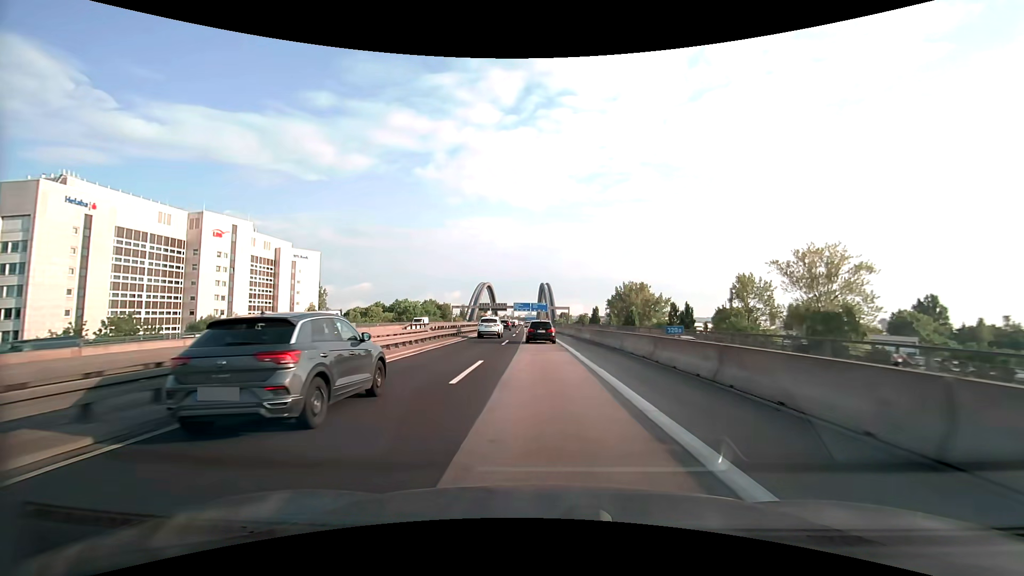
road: motorway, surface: asphalt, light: Day
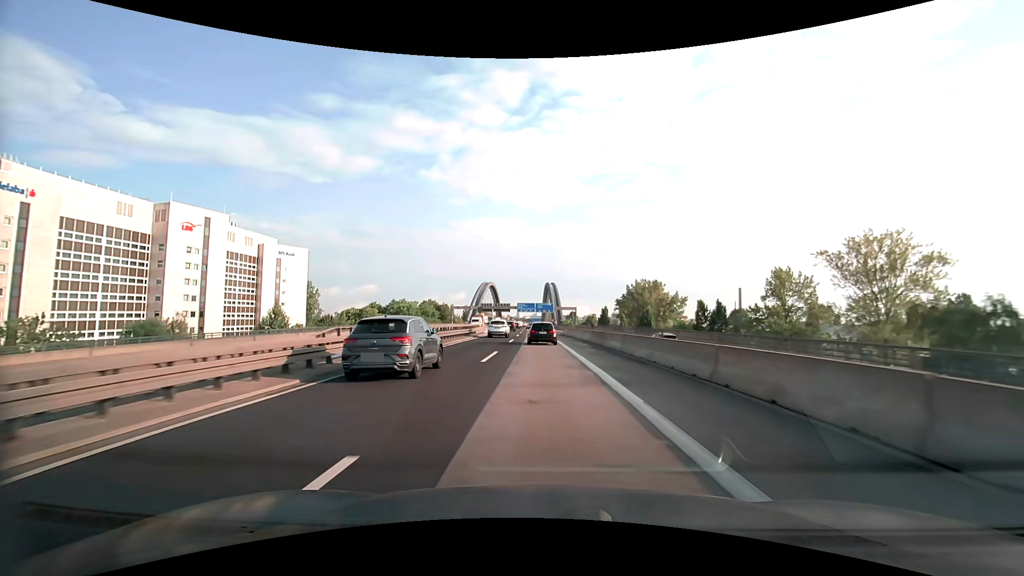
(0.0, +11.8) m; 0°
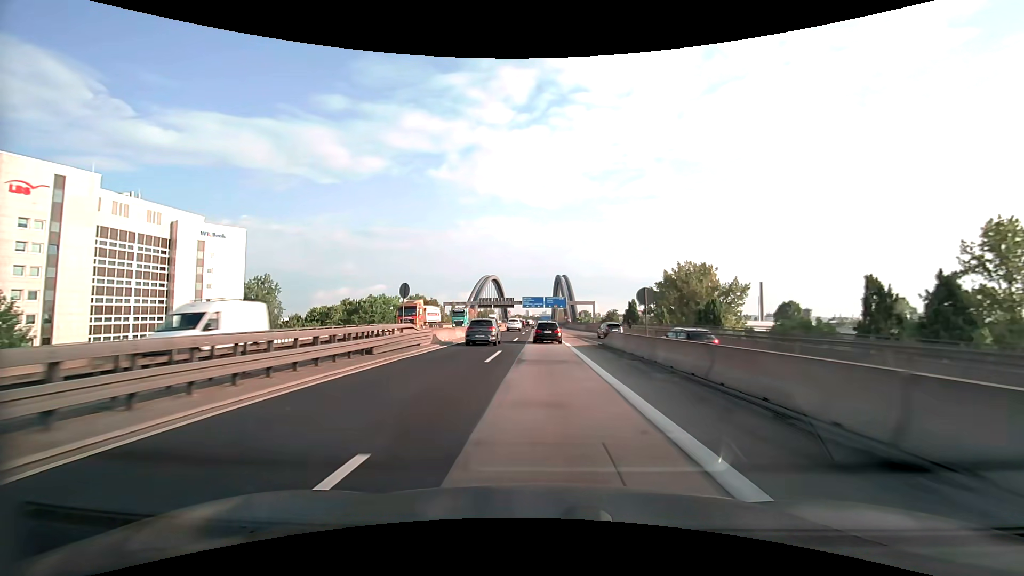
(-0.5, +35.8) m; -1°
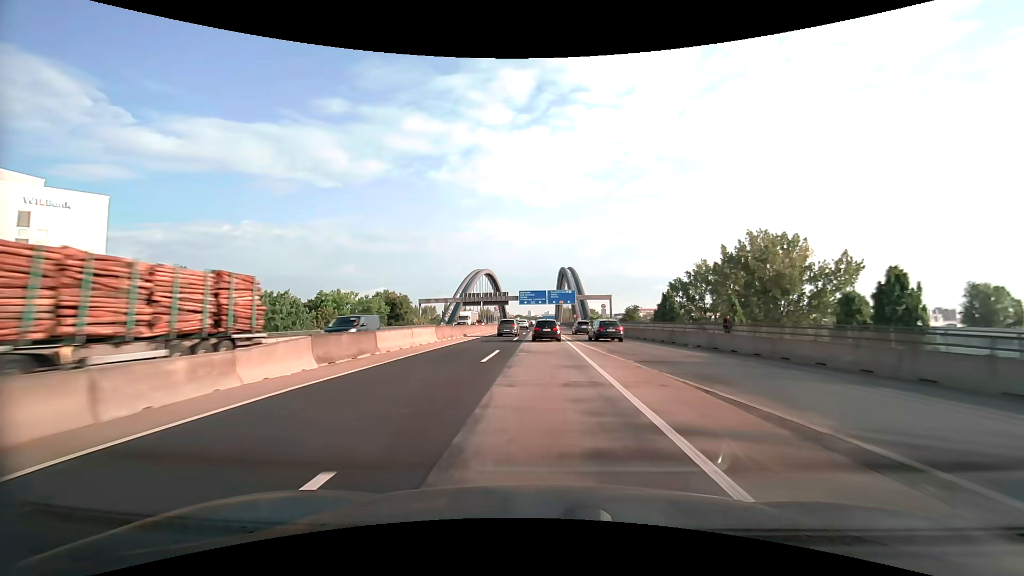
(0.0, +36.5) m; 0°
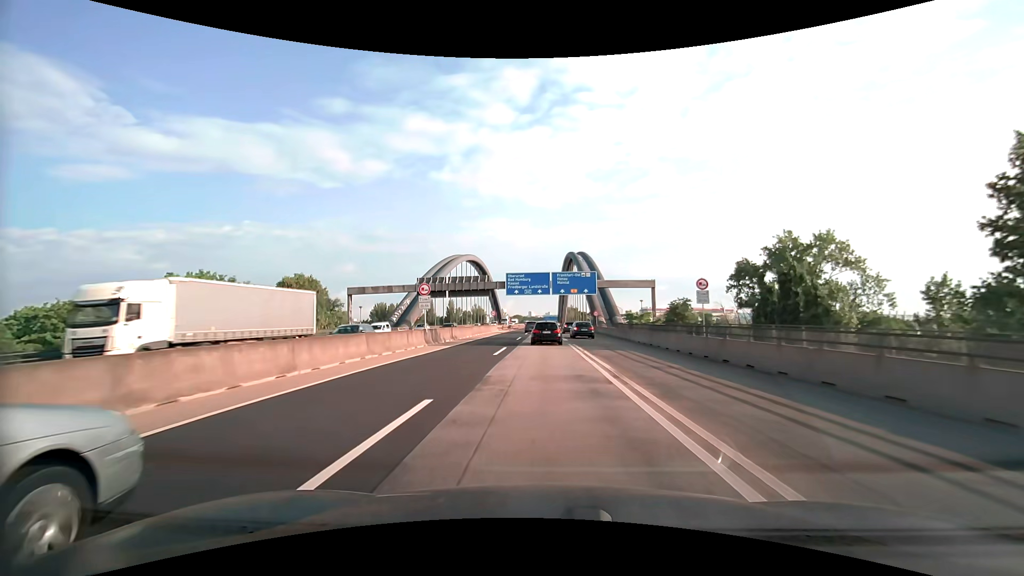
(-0.2, +49.7) m; 0°
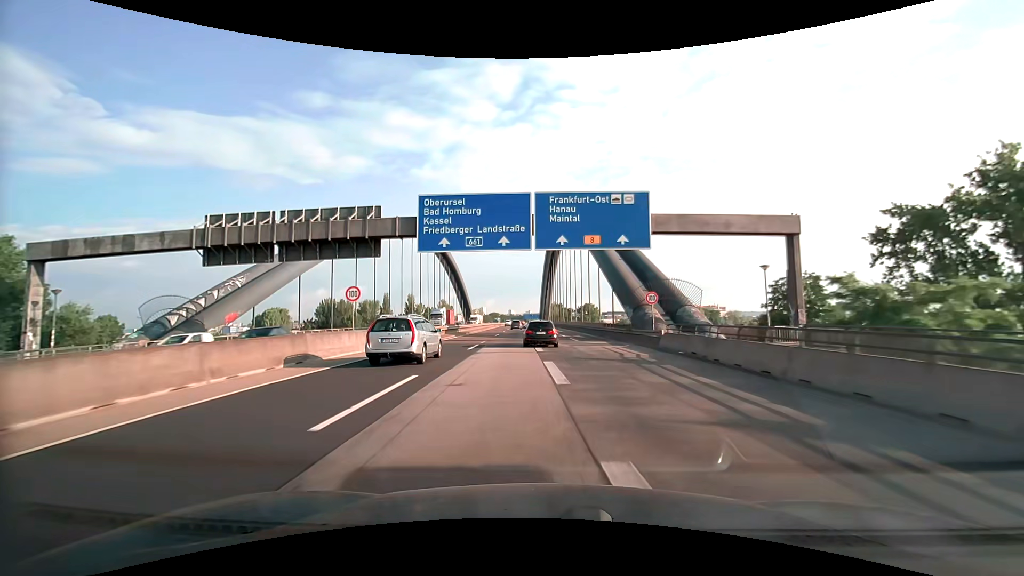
(+0.5, +50.1) m; +2°
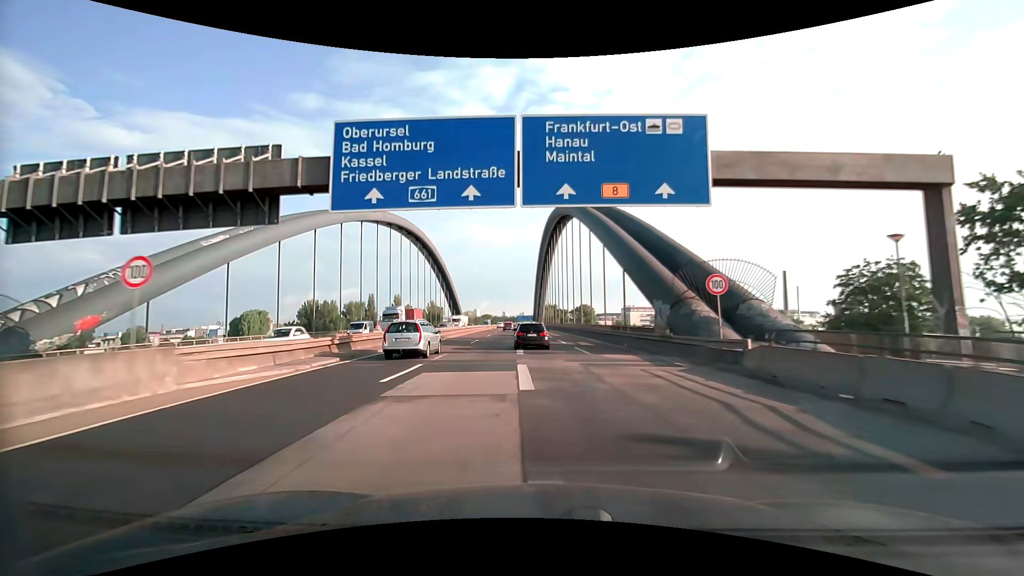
(+0.1, +12.4) m; +1°
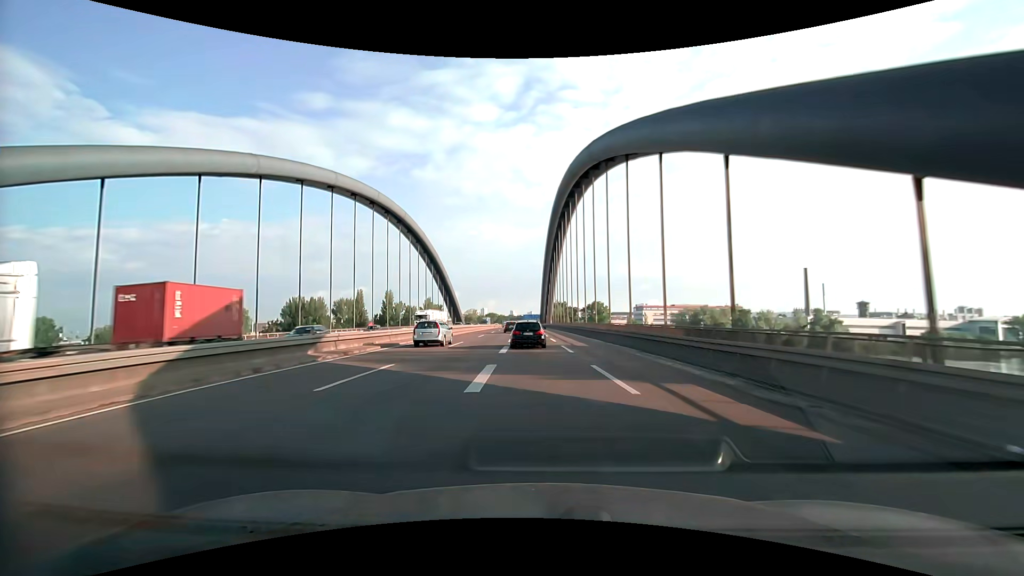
(0.0, +24.5) m; -1°
(0, +10) (0, +20) (-1, +30) (-1, +40) (-1, +50) (-1, +60) (-1, +70) (-2, +80) (-2, +90) (-2, +100) m
